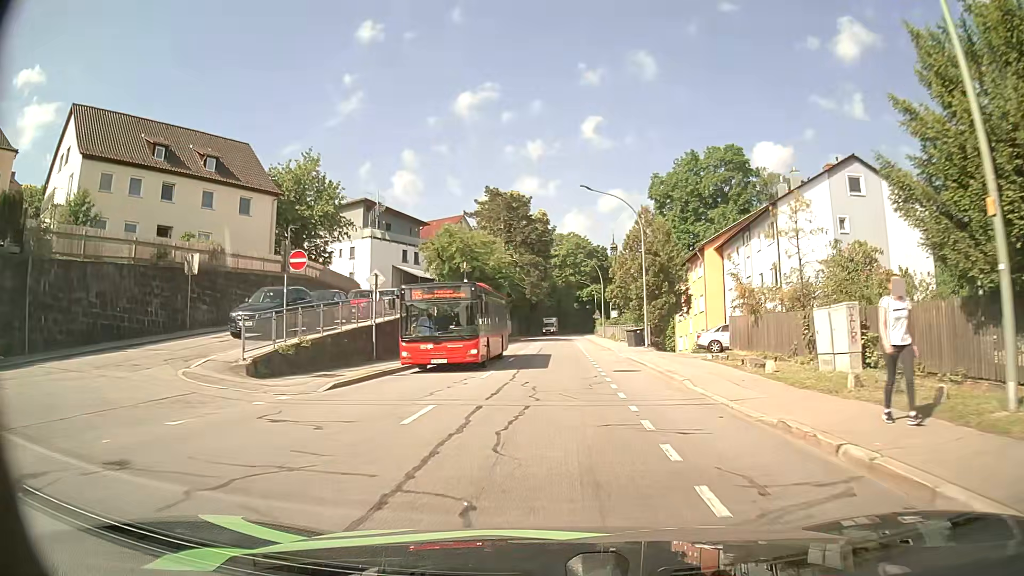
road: tertiary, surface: asphalt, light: Day
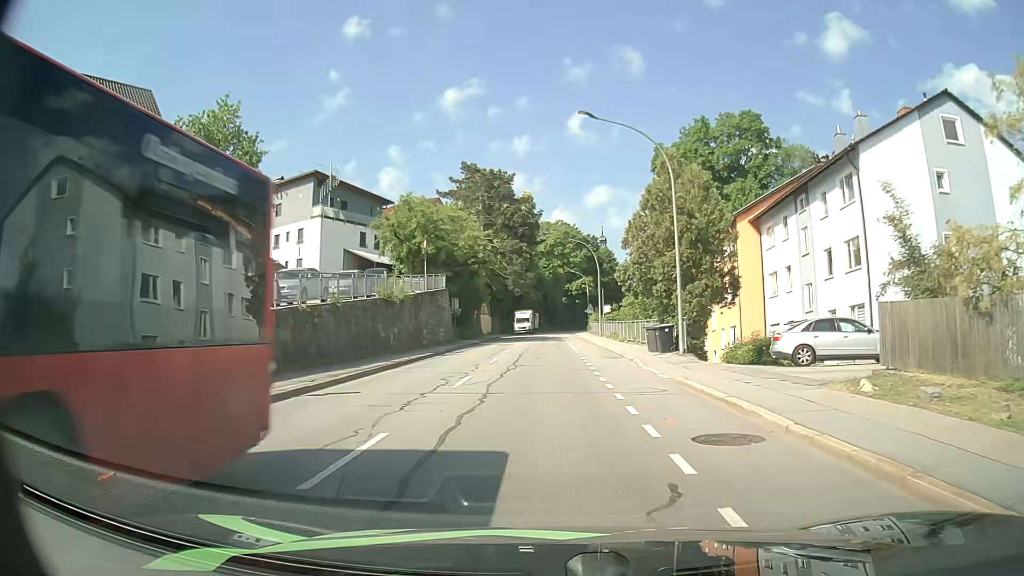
(0.0, +12.8) m; +1°
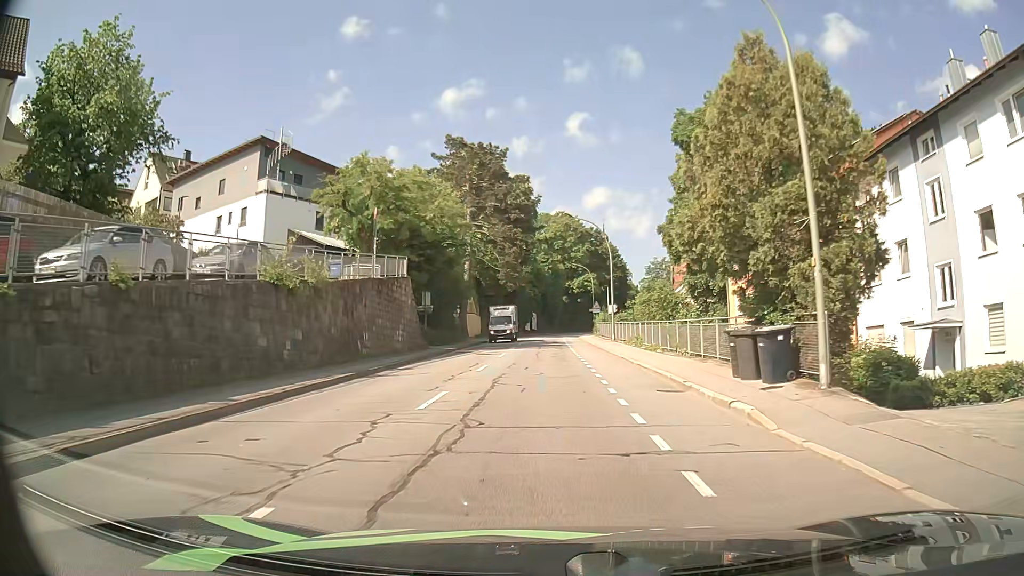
(0.0, +12.7) m; 0°
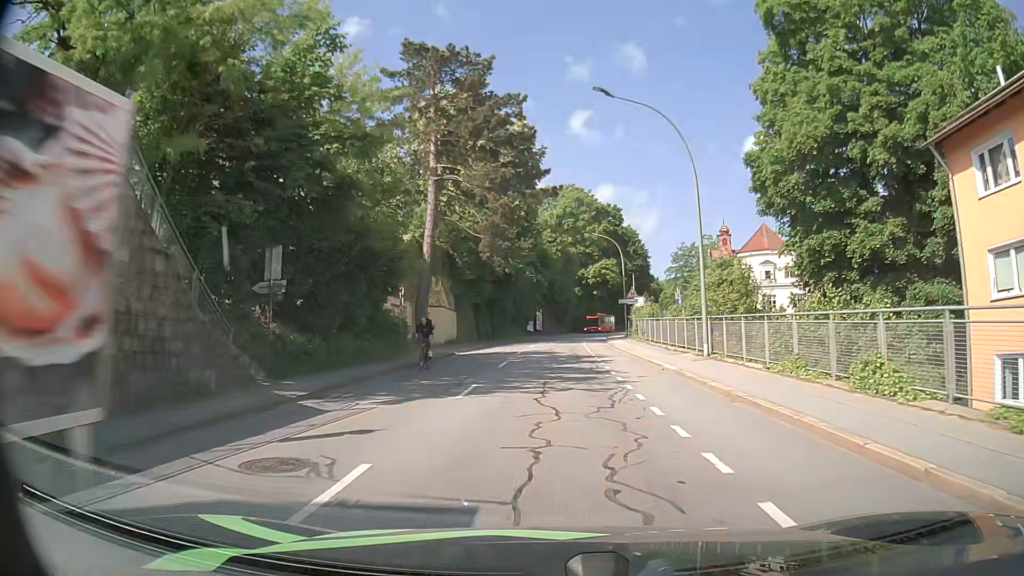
(-0.3, +25.4) m; 0°
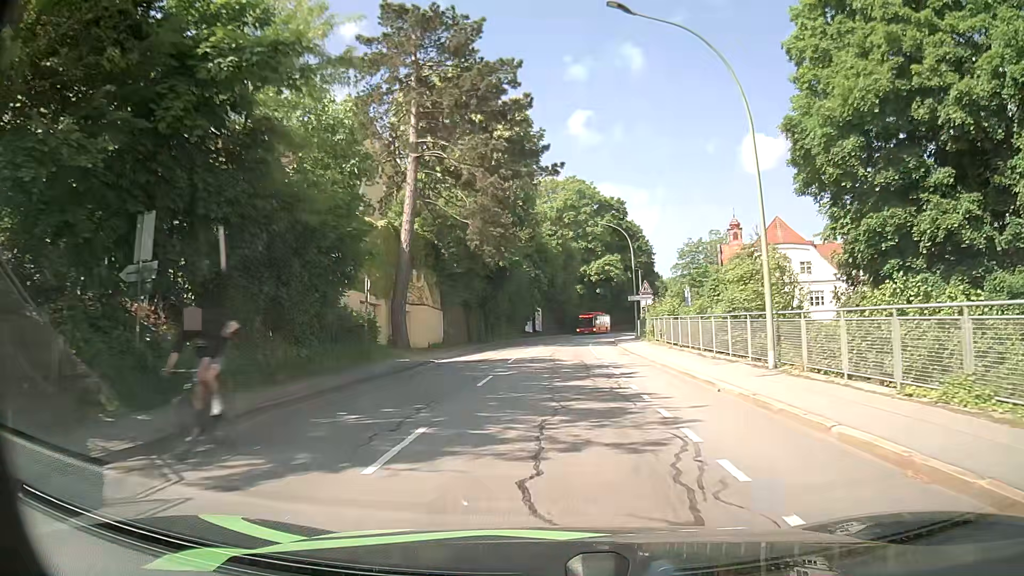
(0.0, +6.4) m; 0°
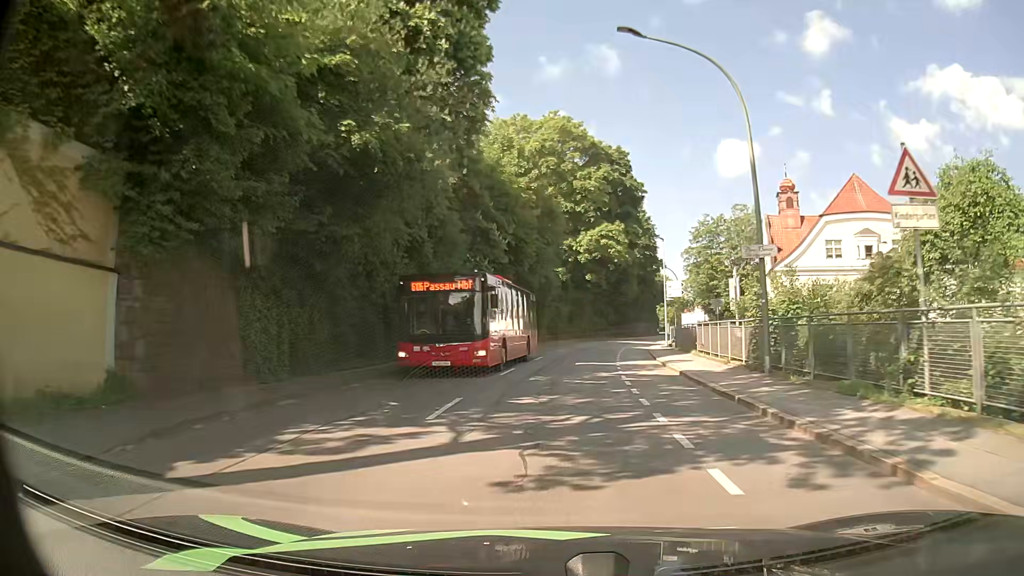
(+0.4, +32.6) m; +2°
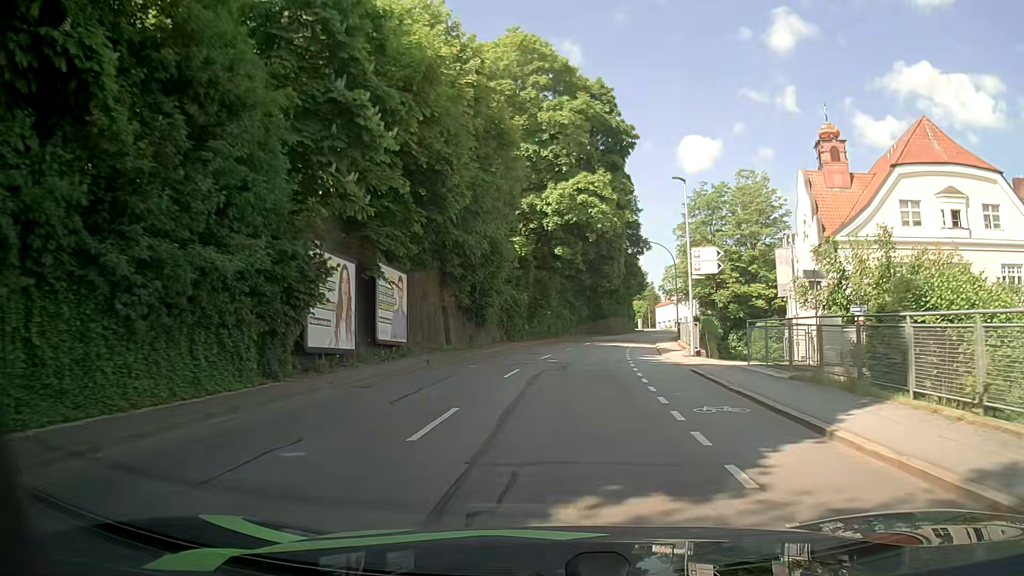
(+0.5, +19.9) m; +3°
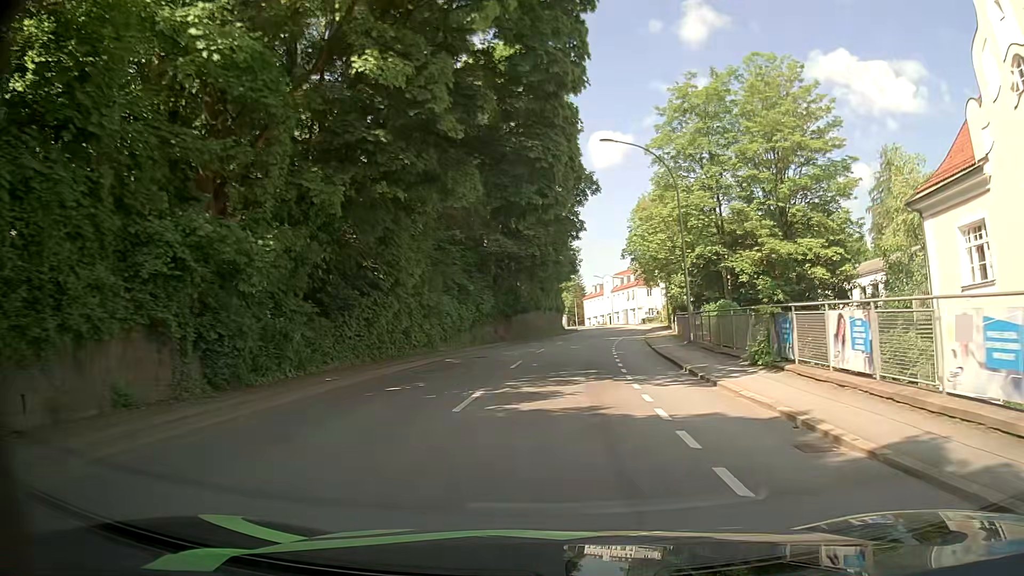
(+2.3, +33.3) m; +8°
(0, +10) (0, +20) (+1, +30) (+2, +40) (+4, +50) (+5, +60) (+6, +70) (+8, +80) (+8, +90) (+8, +100) m
